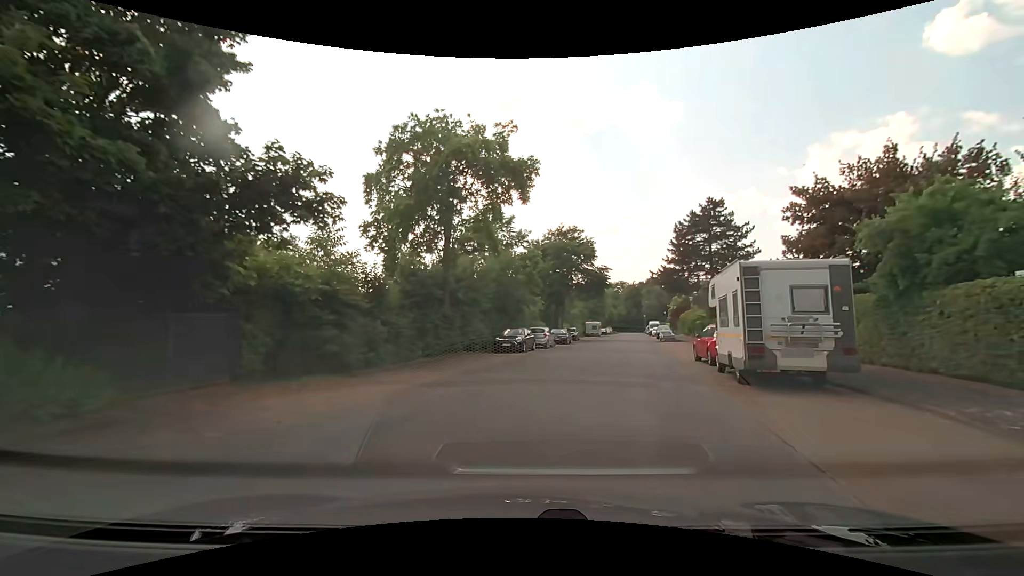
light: Day
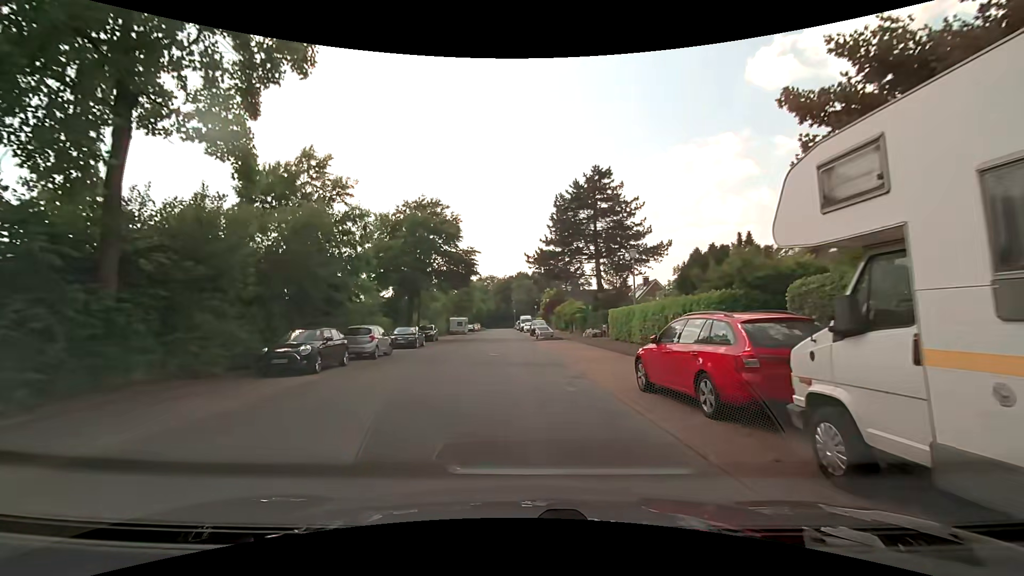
(+1.9, +12.2) m; +15°
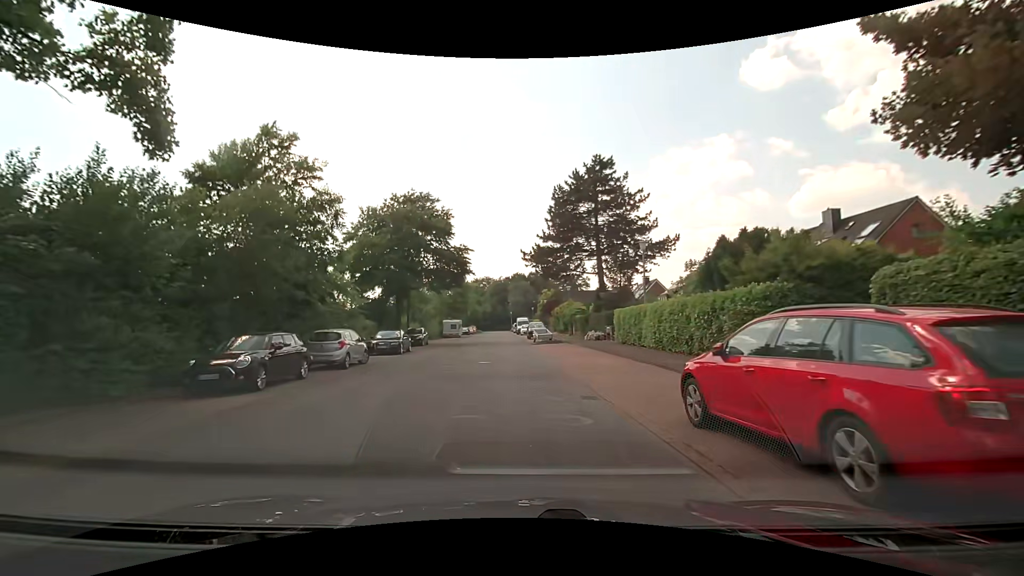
(0.0, +3.3) m; 0°
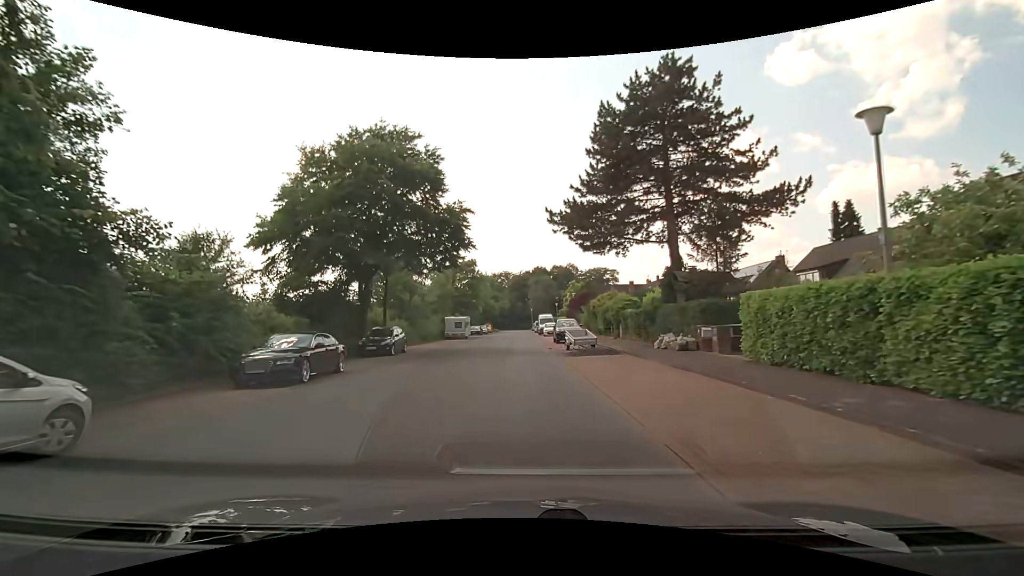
(-0.3, +14.9) m; -1°
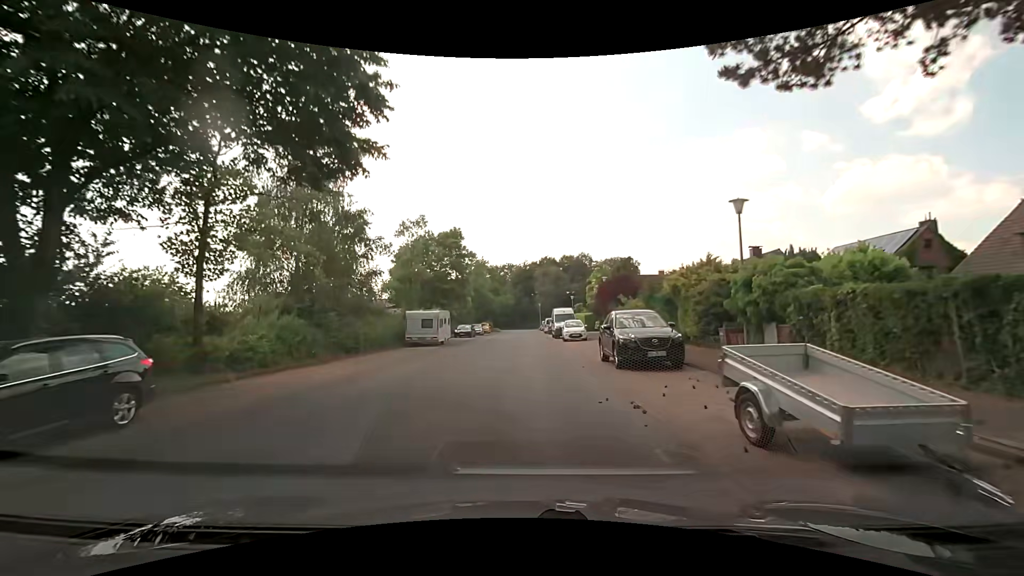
(-0.7, +20.4) m; -2°
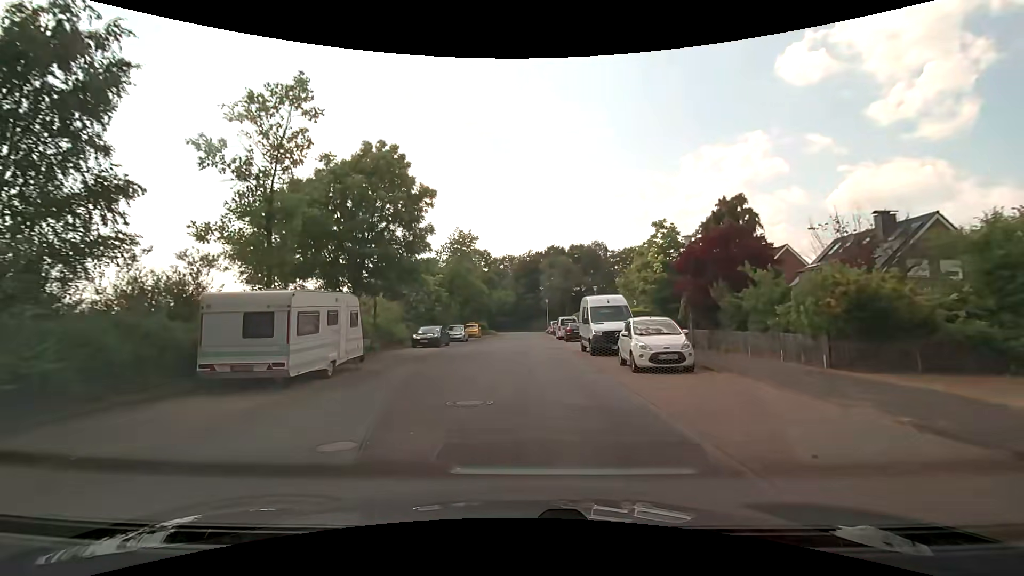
(+0.1, +21.7) m; 0°
(0, +10) (0, +20) (0, +30) (+1, +40) (+1, +50) (+1, +60) (+1, +70) (+1, +80) (+2, +90) (+9, +97) m
